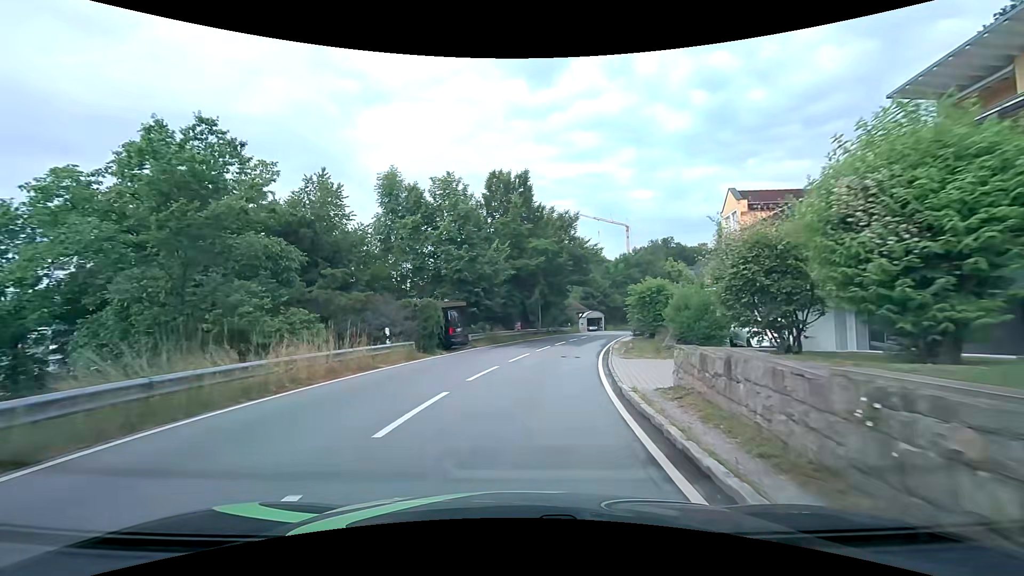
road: tertiary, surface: asphalt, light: Day
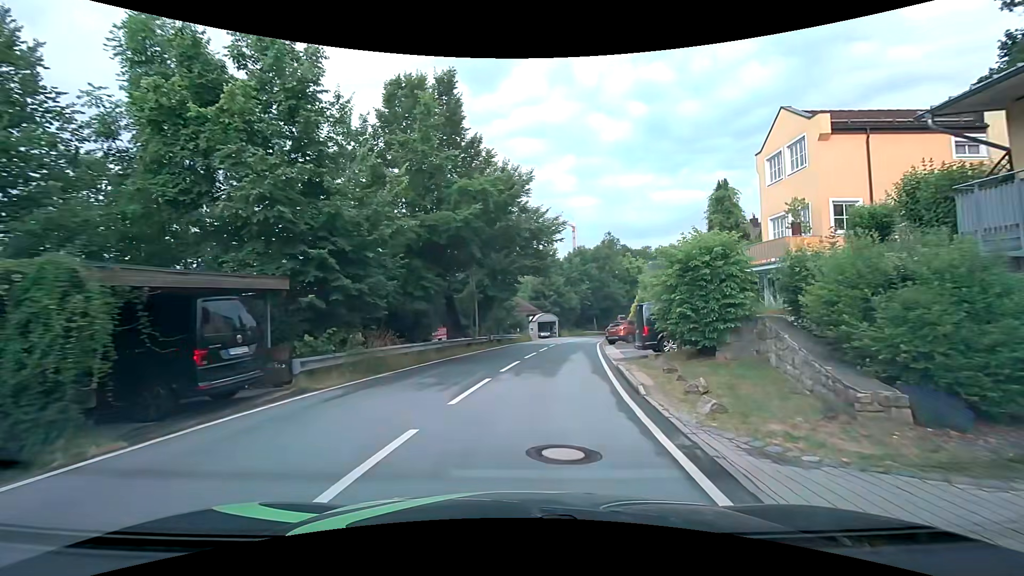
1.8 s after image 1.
(+0.8, +15.1) m; +6°
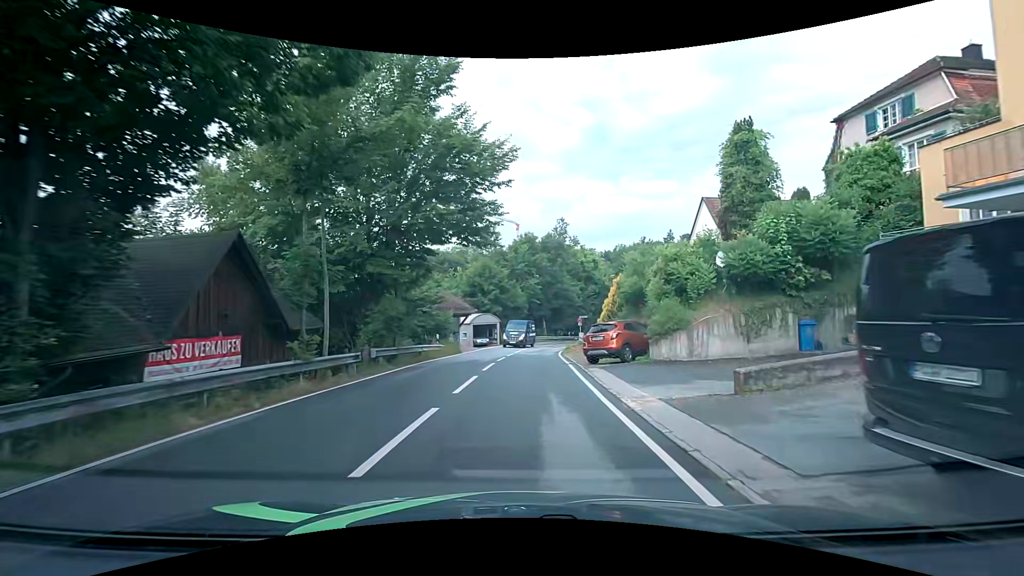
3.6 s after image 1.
(+1.0, +15.6) m; +7°
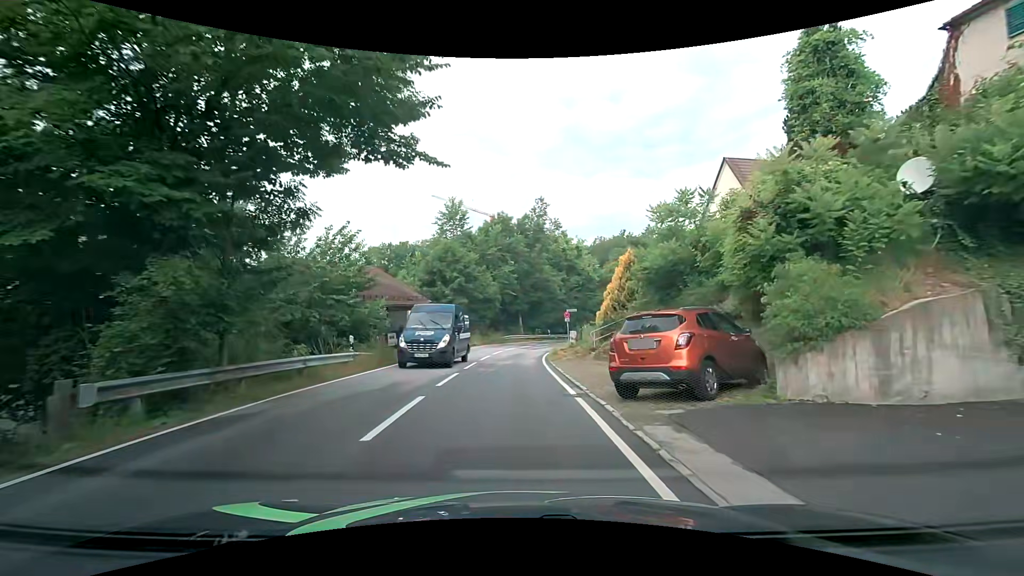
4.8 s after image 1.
(+0.3, +10.5) m; +3°
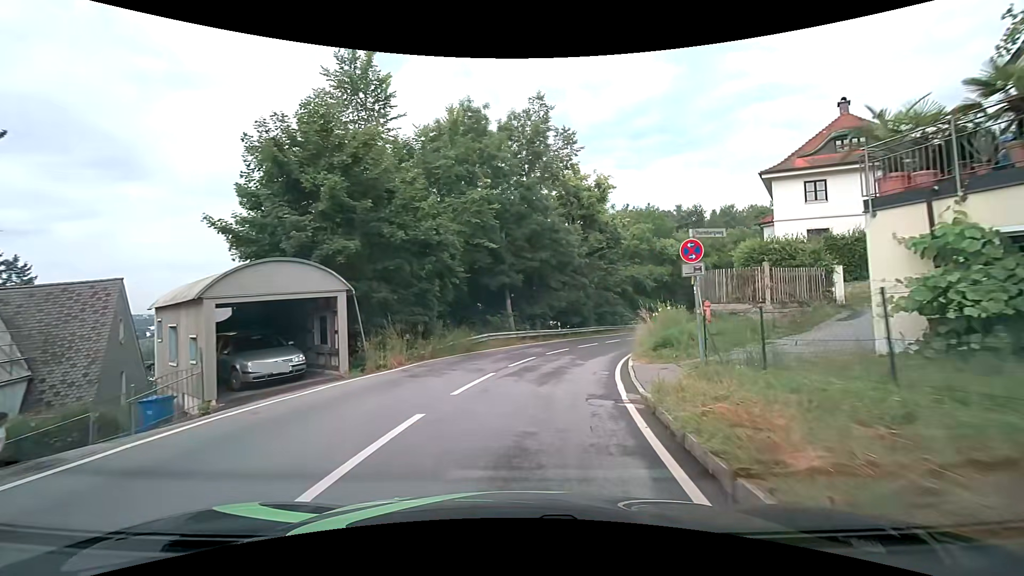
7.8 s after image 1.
(+0.1, +26.4) m; +1°
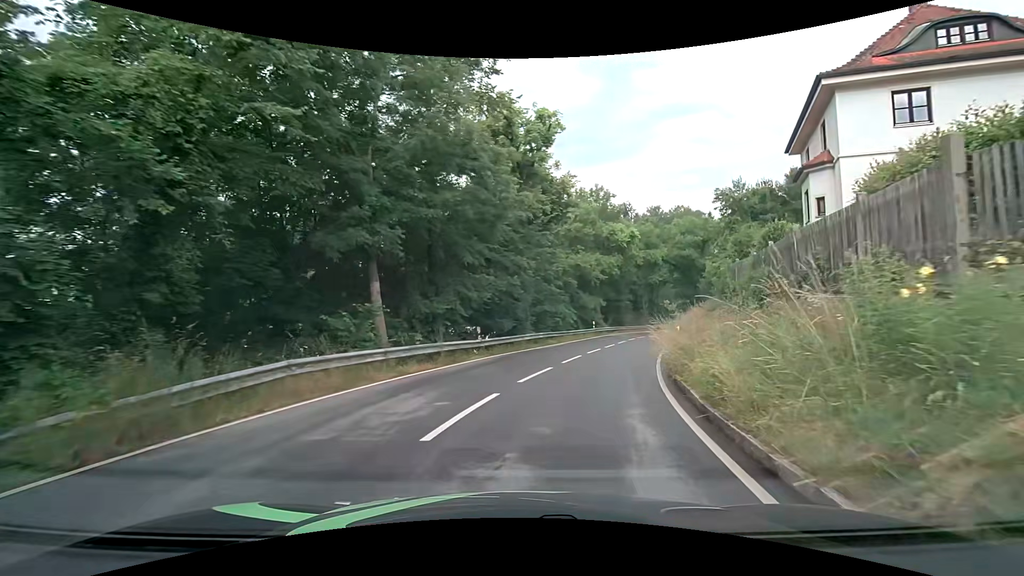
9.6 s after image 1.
(+1.1, +14.9) m; +9°
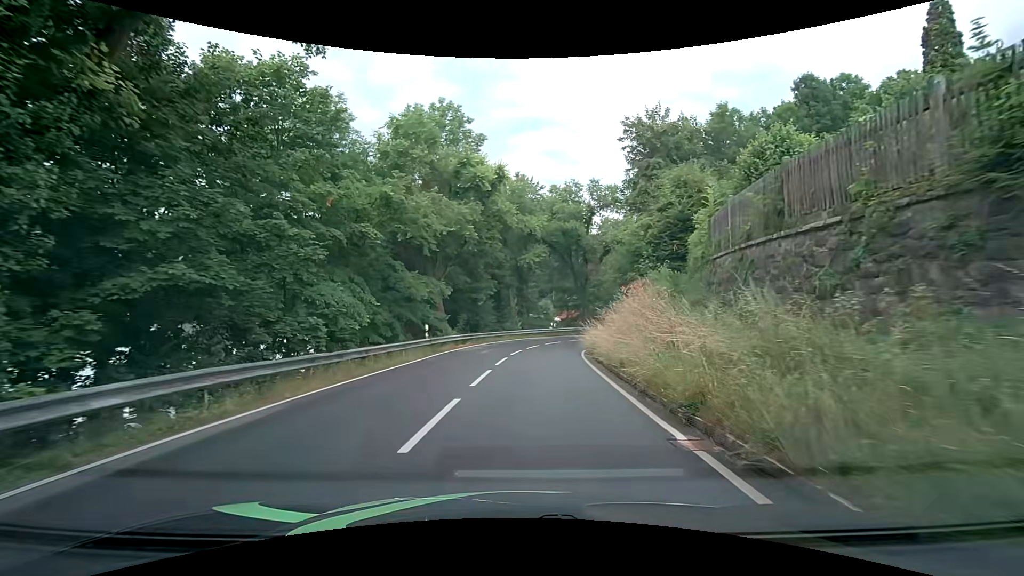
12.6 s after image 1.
(+4.1, +23.3) m; +16°
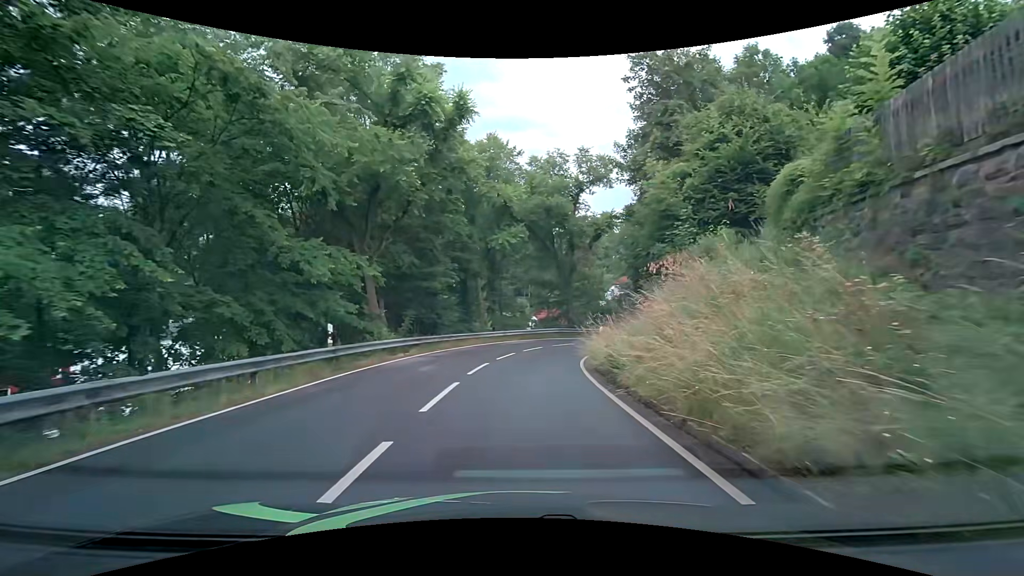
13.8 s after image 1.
(+0.3, +9.5) m; +4°
(0, +10) (+1, +20) (+3, +30) (+7, +39) (+14, +46) (+22, +52) (+29, +59) (+37, +66) (+42, +74) (+44, +84) m
